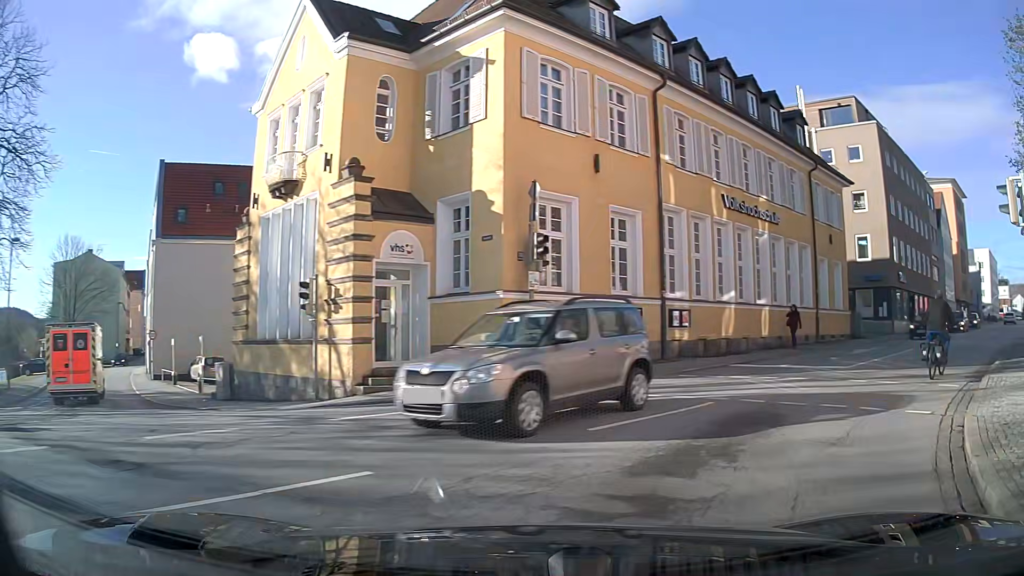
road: primary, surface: asphalt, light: Day
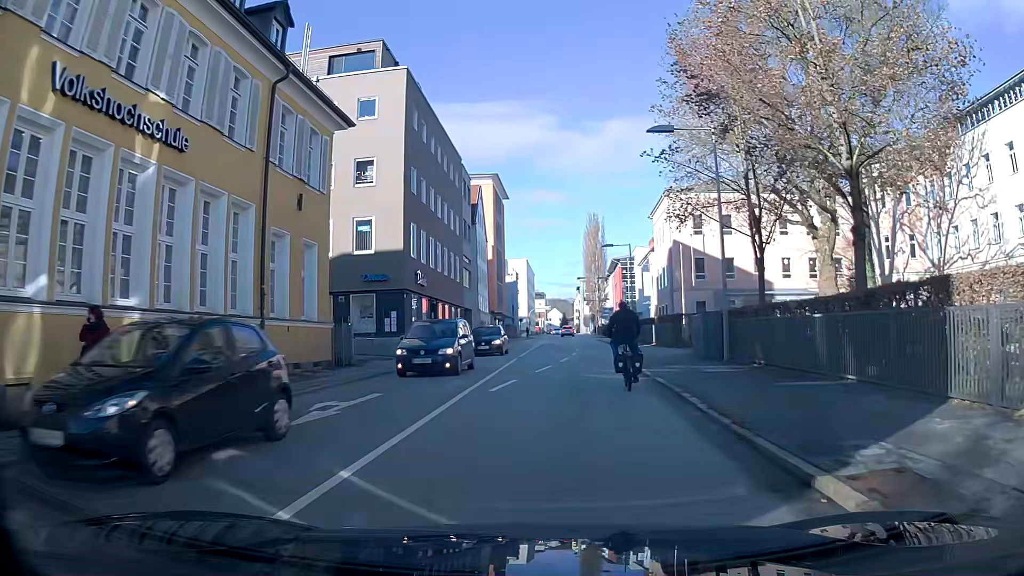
(+5.7, +13.1) m; +37°
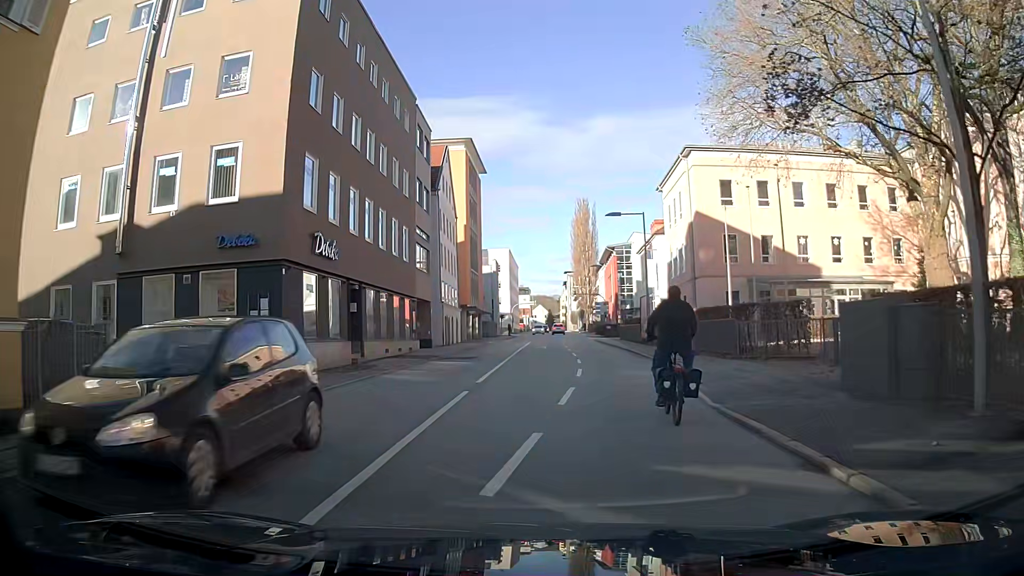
(+0.4, +14.5) m; +1°
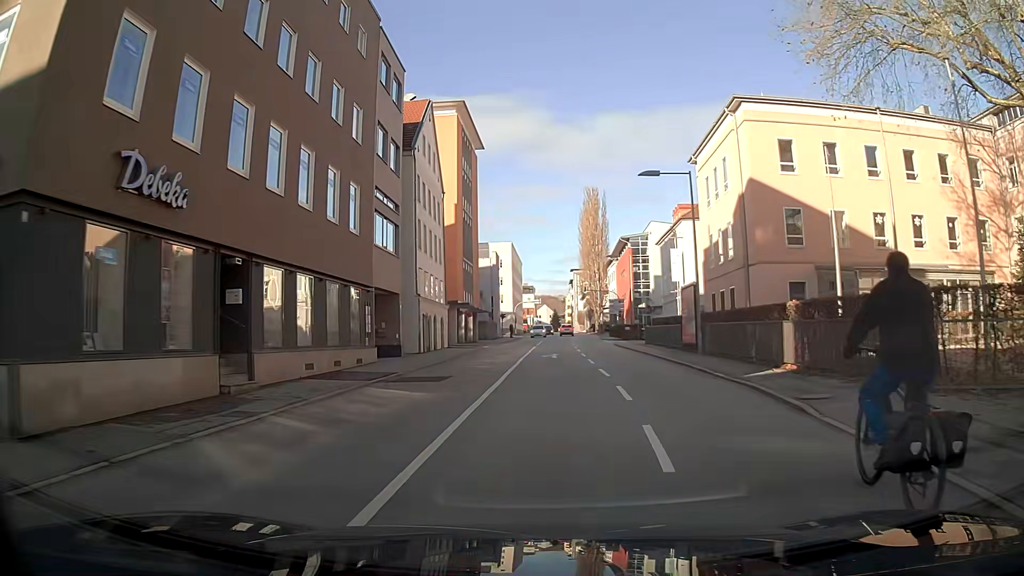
(0.0, +11.3) m; 0°
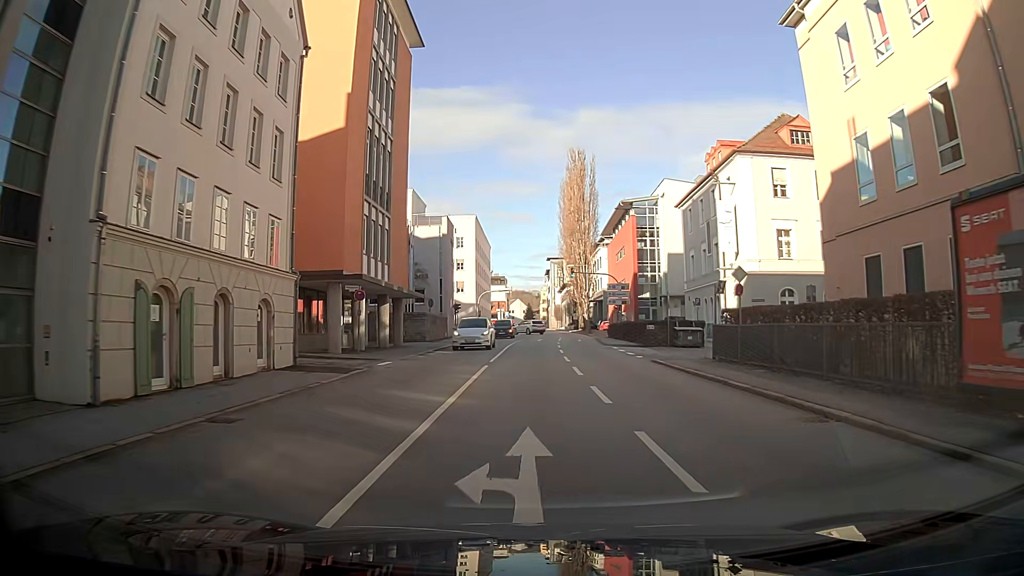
(+0.5, +25.1) m; +1°
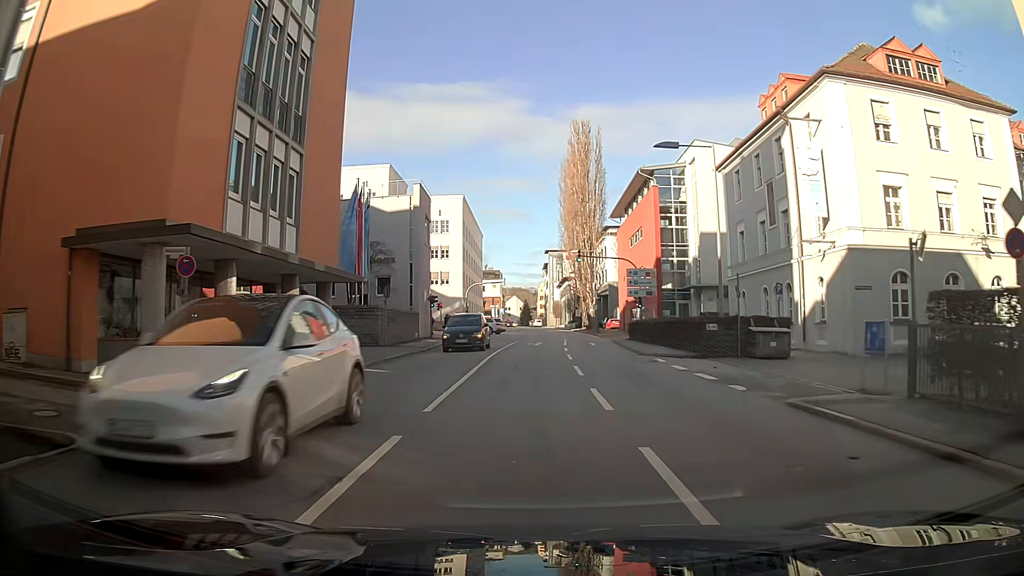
(+0.1, +13.5) m; +1°
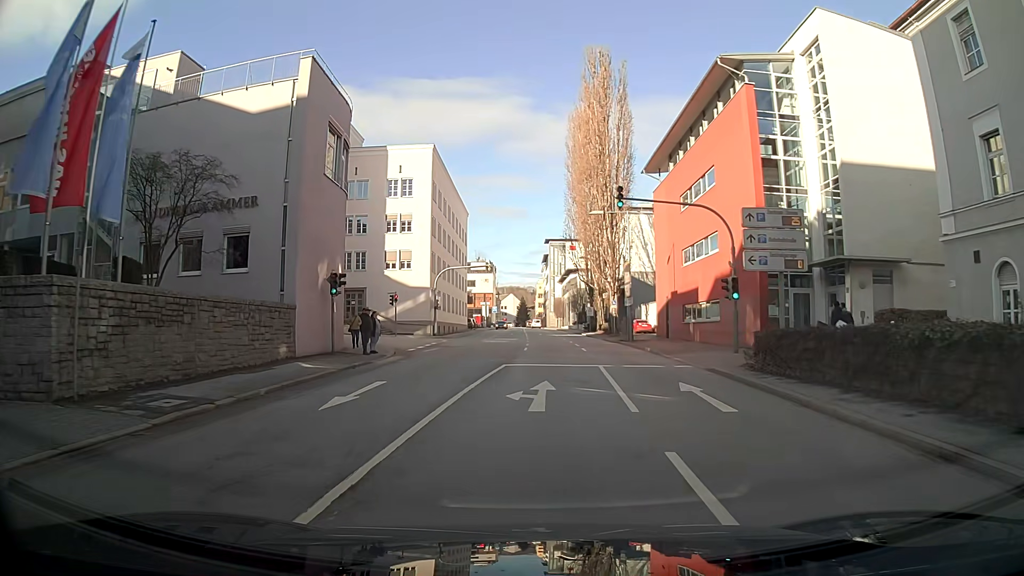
(+0.1, +24.0) m; 0°
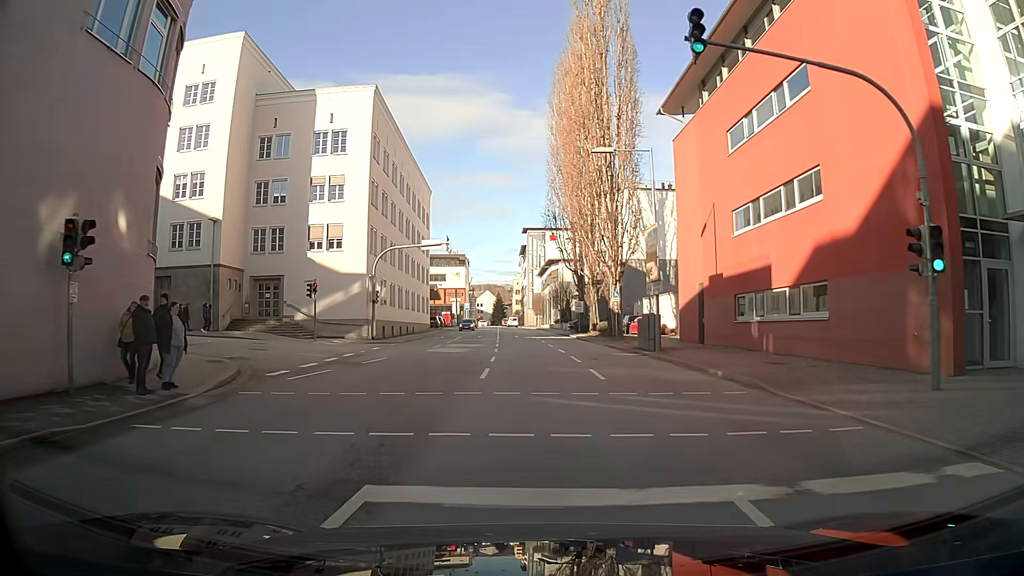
(+0.3, +14.9) m; +2°
